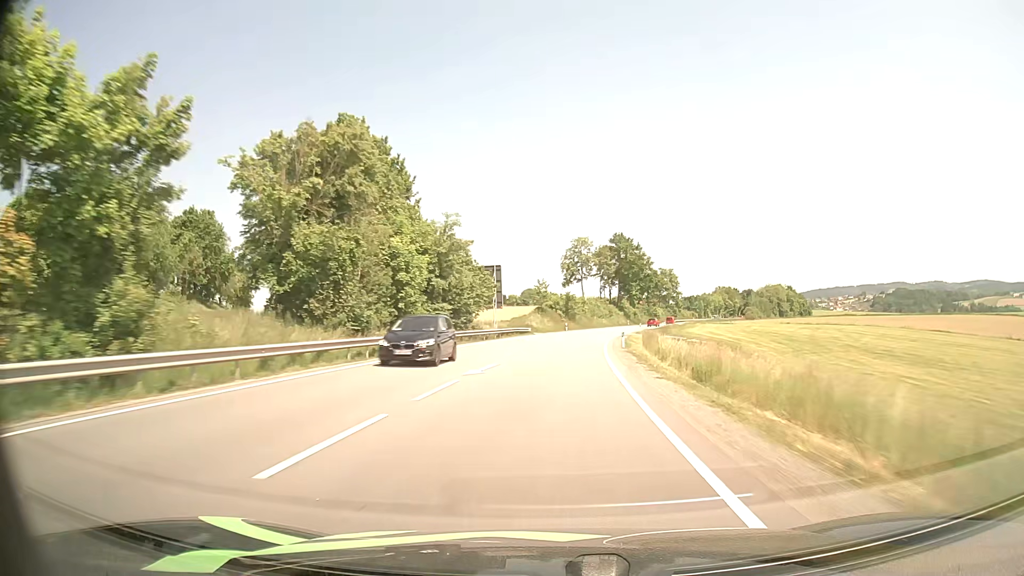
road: primary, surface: asphalt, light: Day
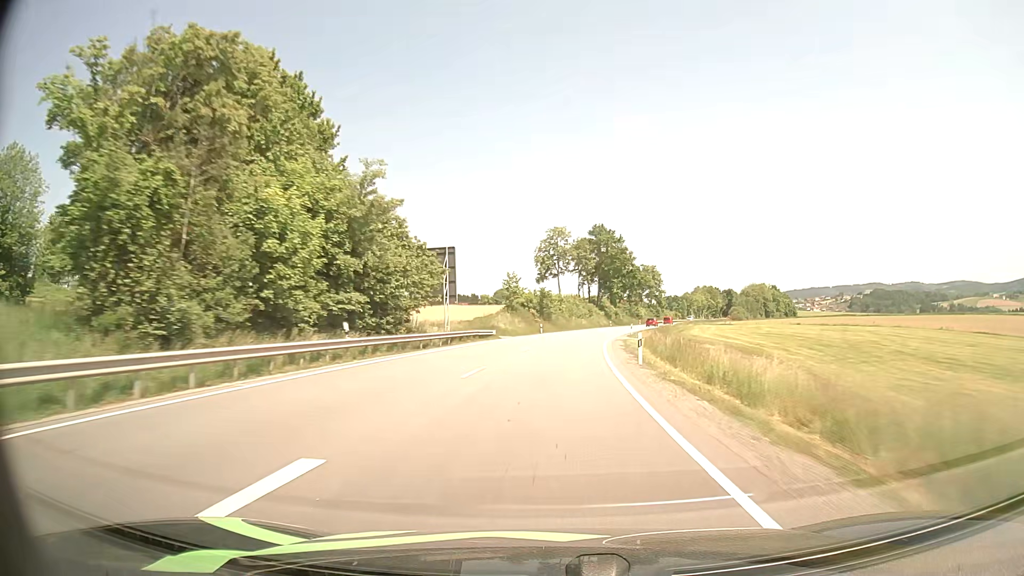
(+0.3, +15.9) m; +2°
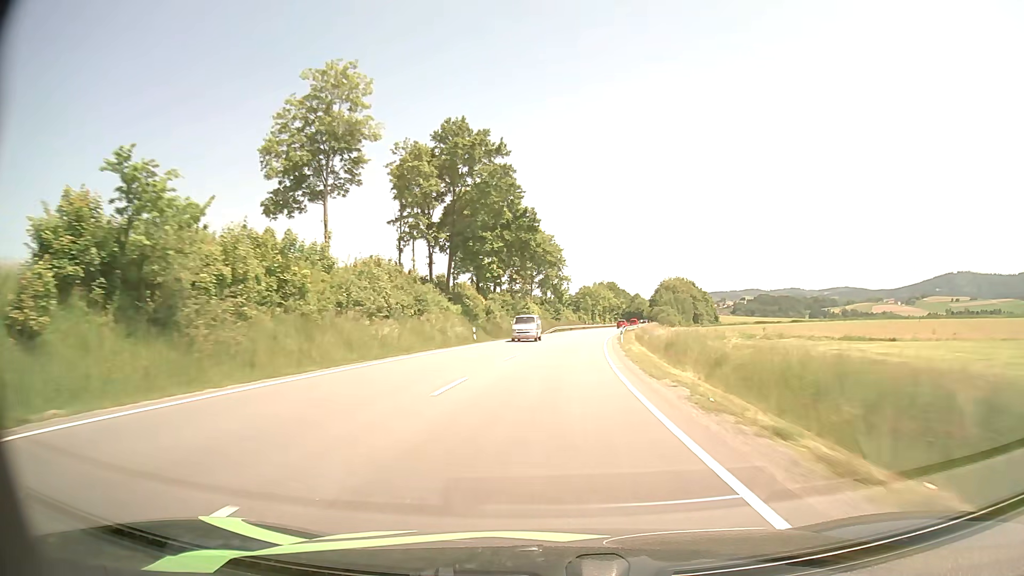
(+7.6, +79.3) m; +11°
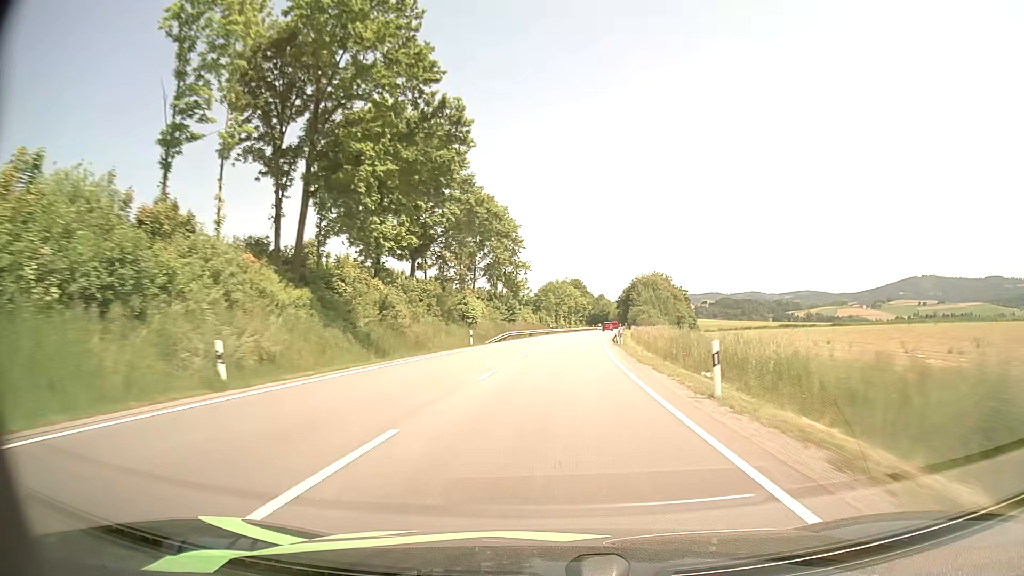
(+1.1, +32.2) m; +4°
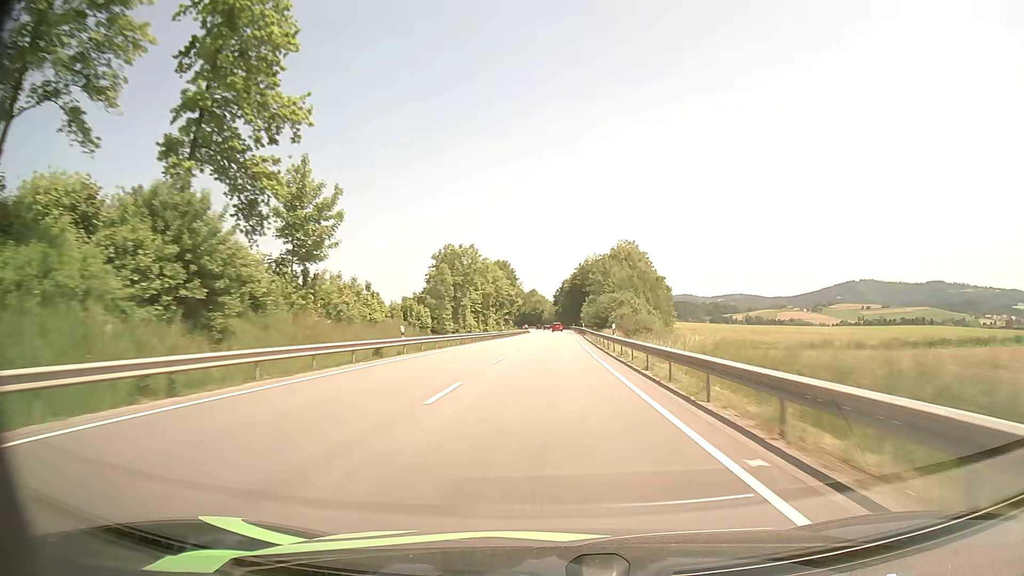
(+3.9, +65.1) m; +6°
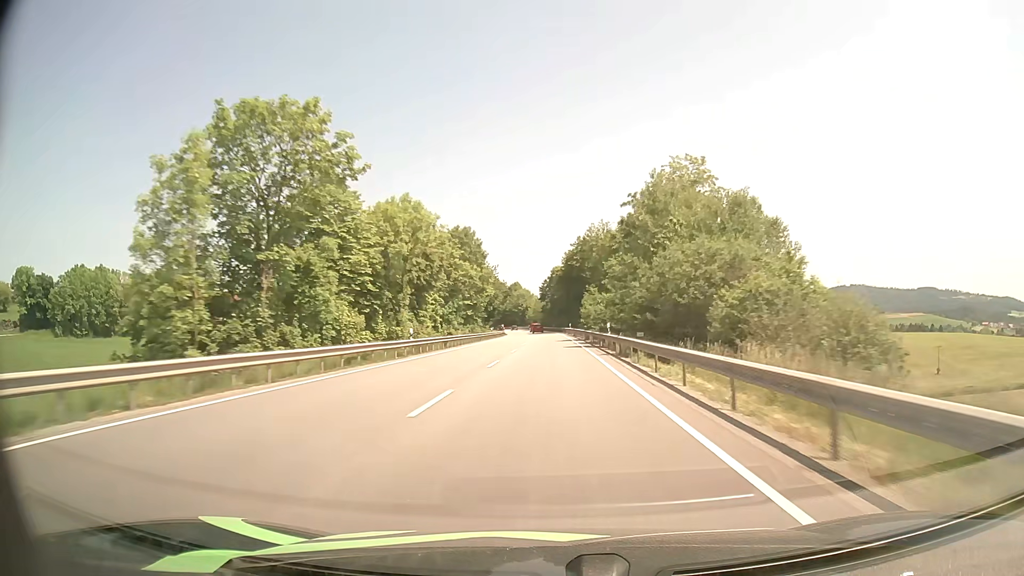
(+0.7, +49.7) m; +1°
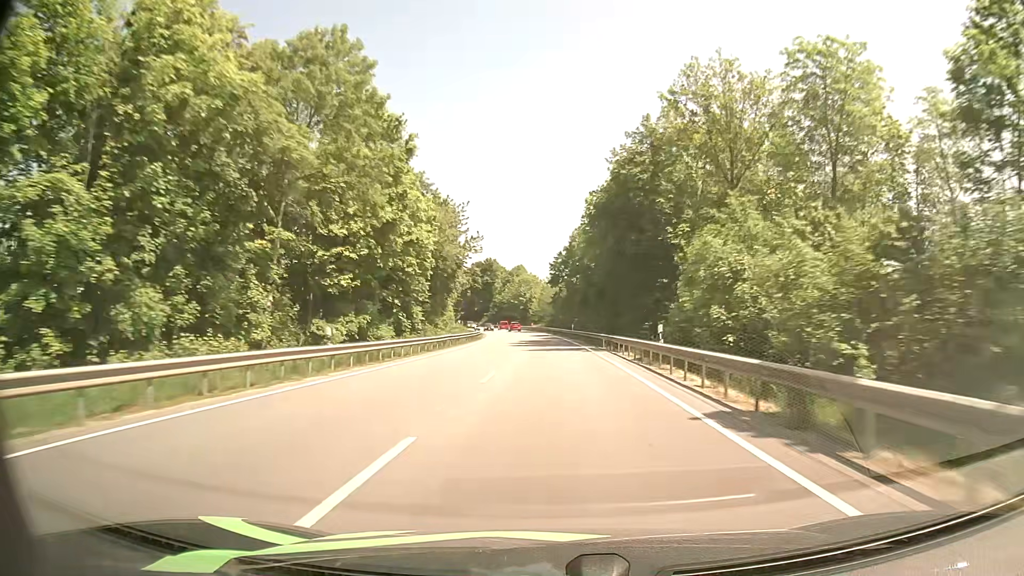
(-0.1, +66.1) m; -1°
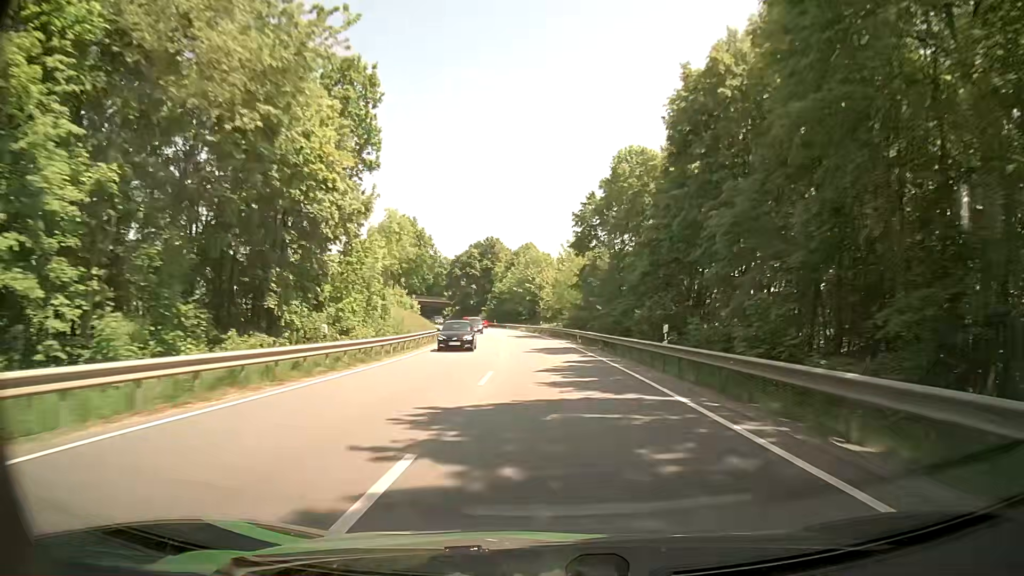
(-0.6, +49.1) m; -1°
(0, +10) (0, +20) (-1, +30) (-1, +40) (-2, +50) (-3, +60) (-4, +70) (-5, +80) (-7, +90) (-9, +99) m
